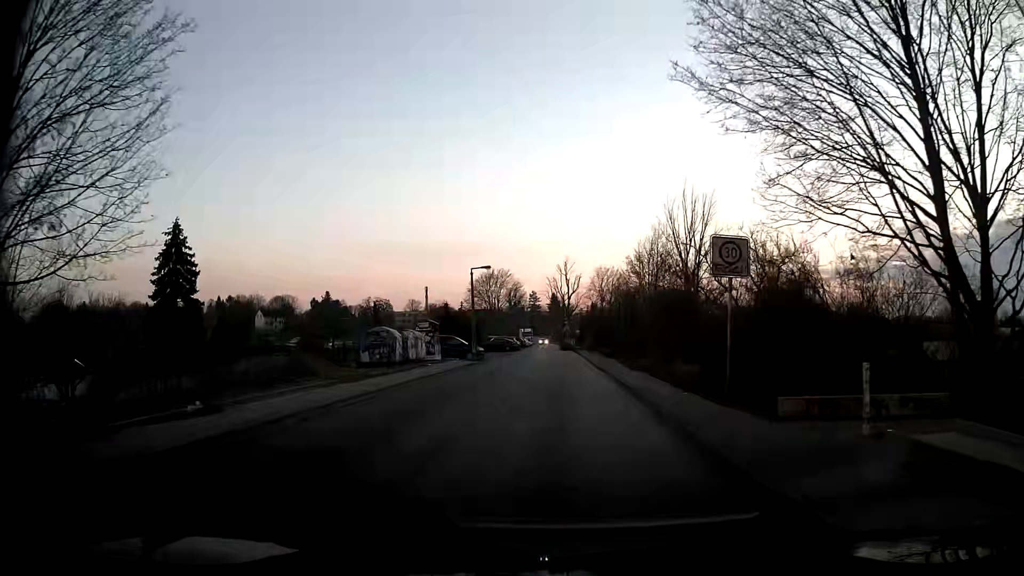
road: residential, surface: asphalt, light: Day
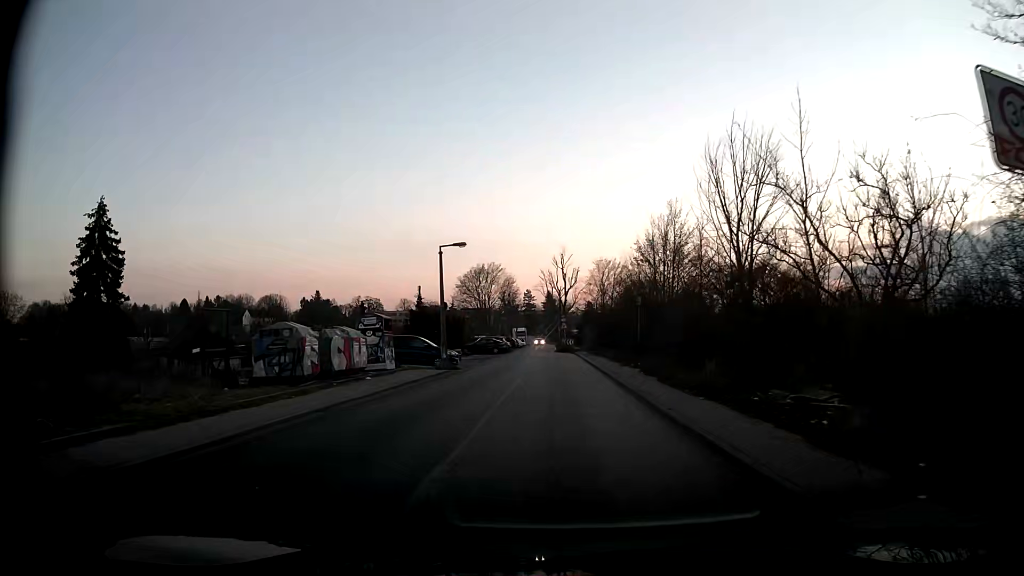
(0.0, +10.1) m; +1°
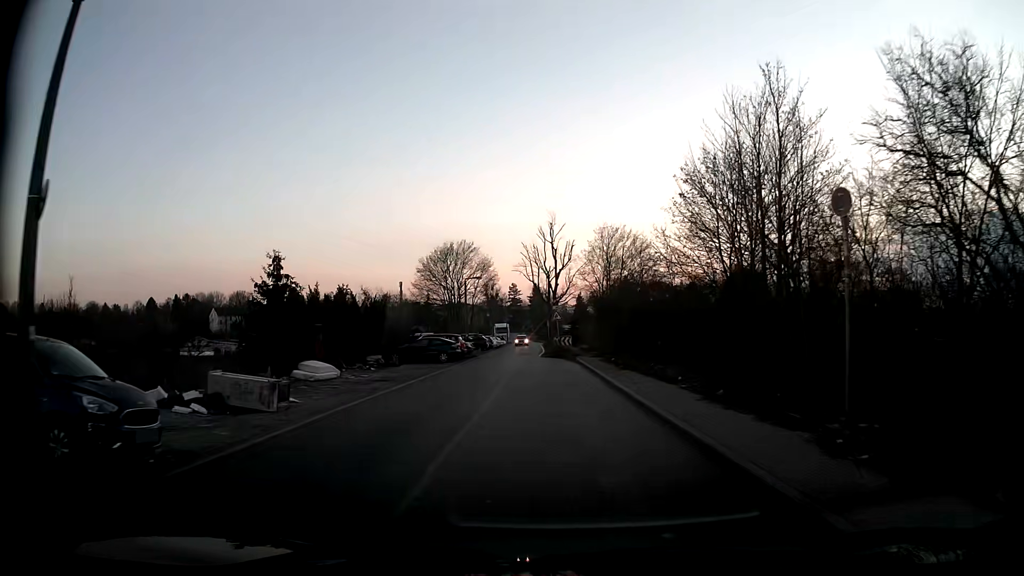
(+0.2, +24.8) m; +1°
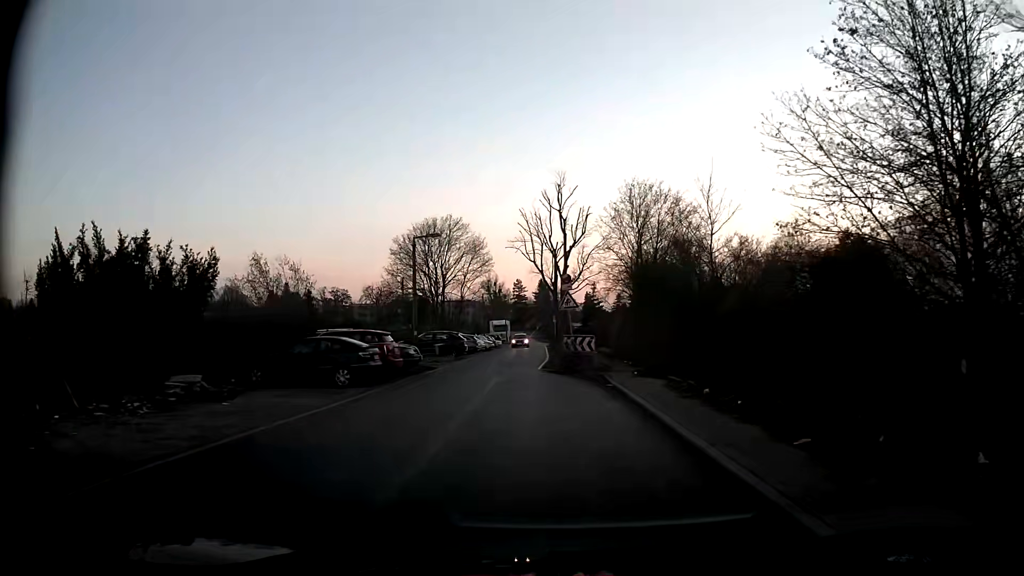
(+0.1, +18.8) m; -1°
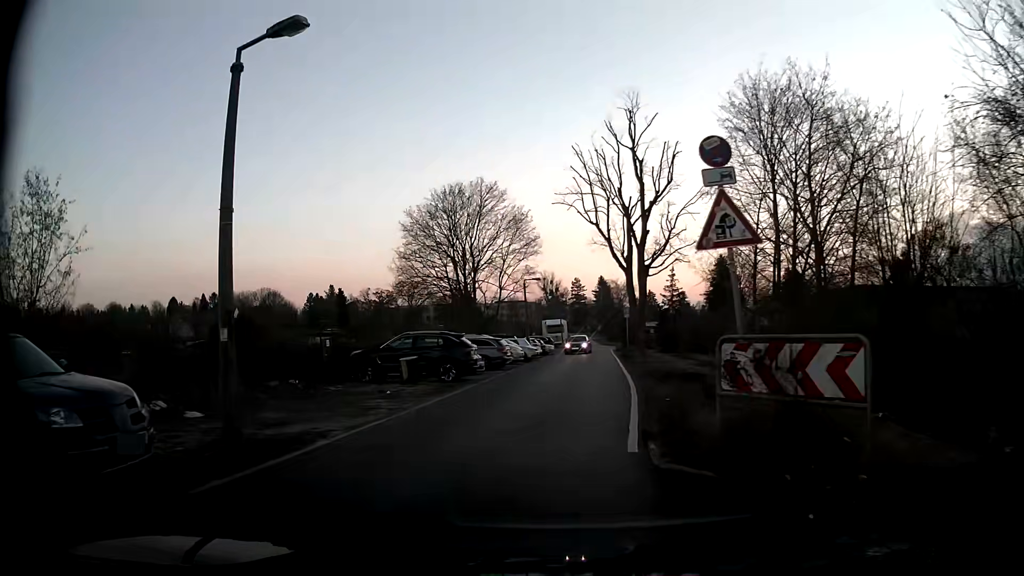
(-0.4, +19.2) m; -4°
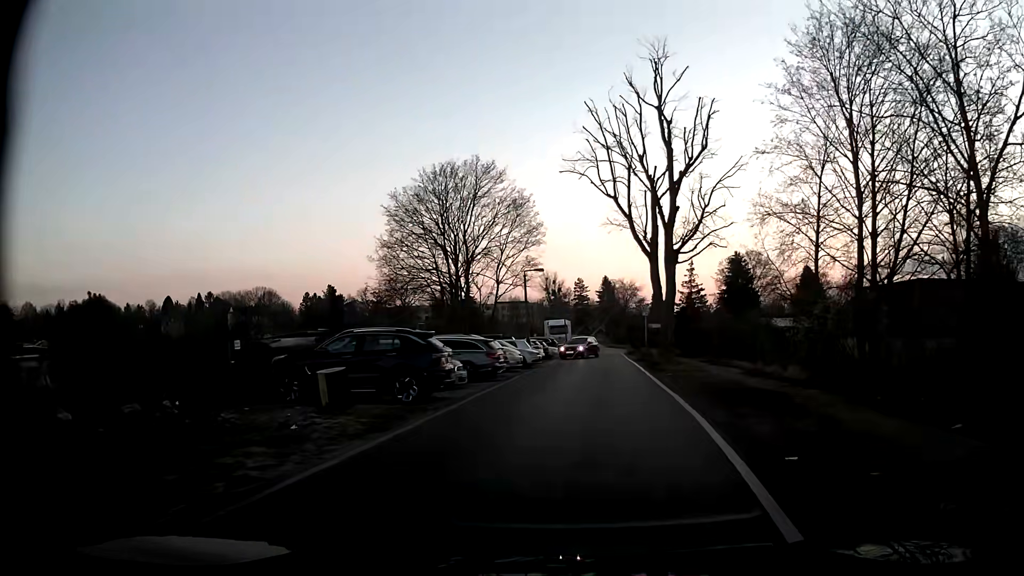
(-0.2, +7.2) m; -1°
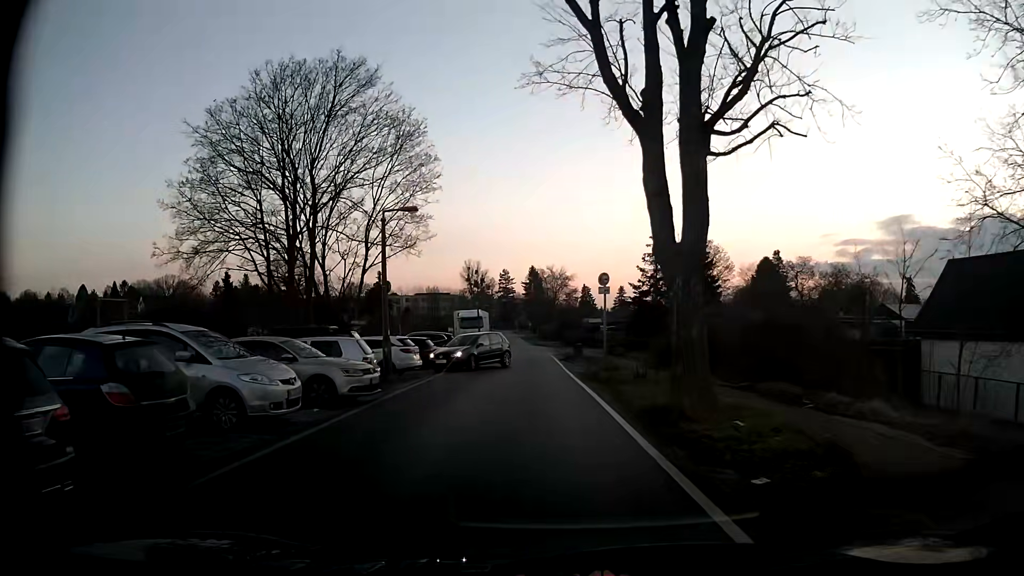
(+1.4, +18.5) m; +6°
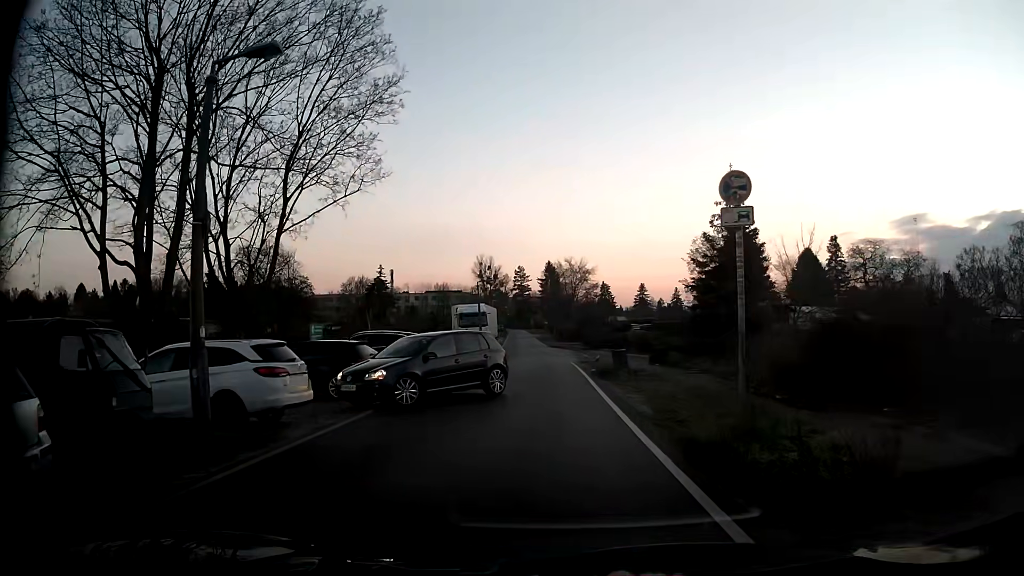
(-0.2, +13.0) m; -2°
